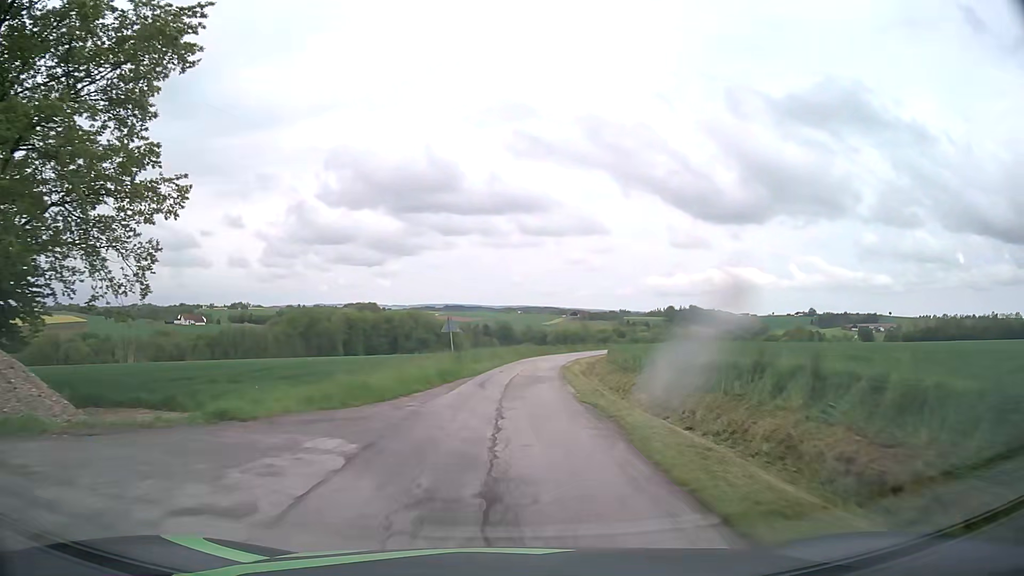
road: unclassified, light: Day
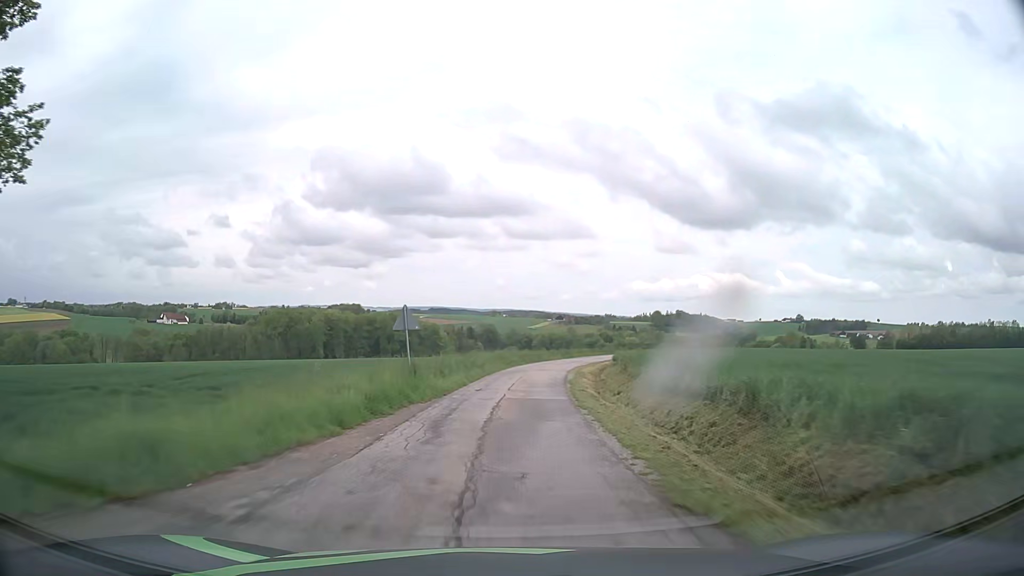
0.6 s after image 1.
(+0.1, +9.3) m; +1°
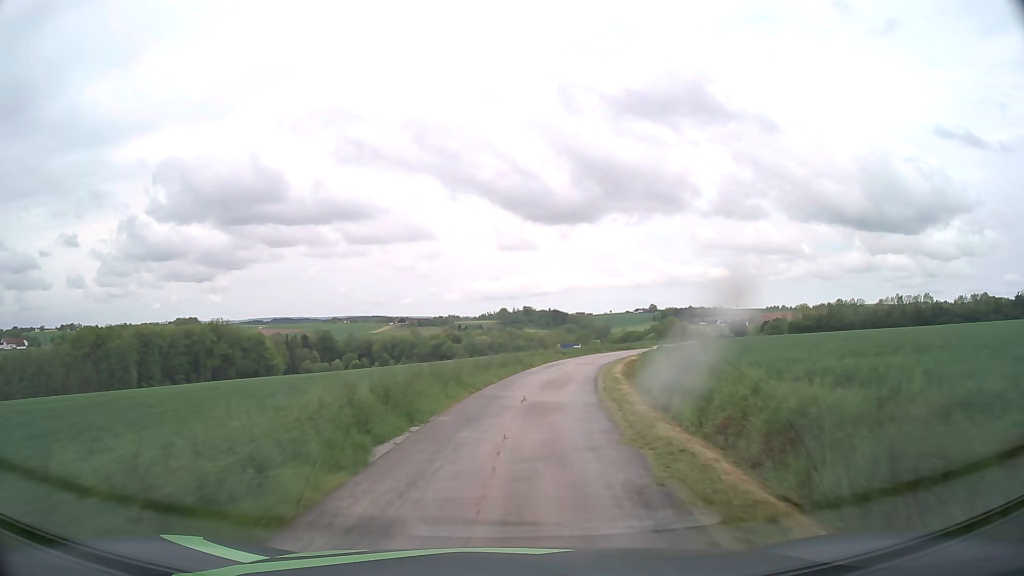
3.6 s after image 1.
(+4.4, +47.4) m; +13°
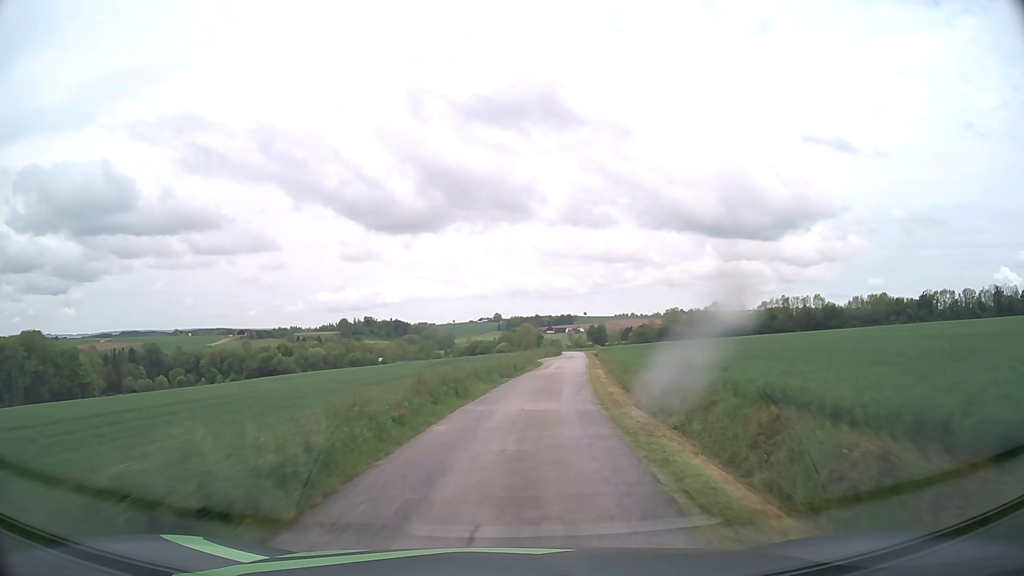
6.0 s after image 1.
(+4.4, +38.3) m; +13°
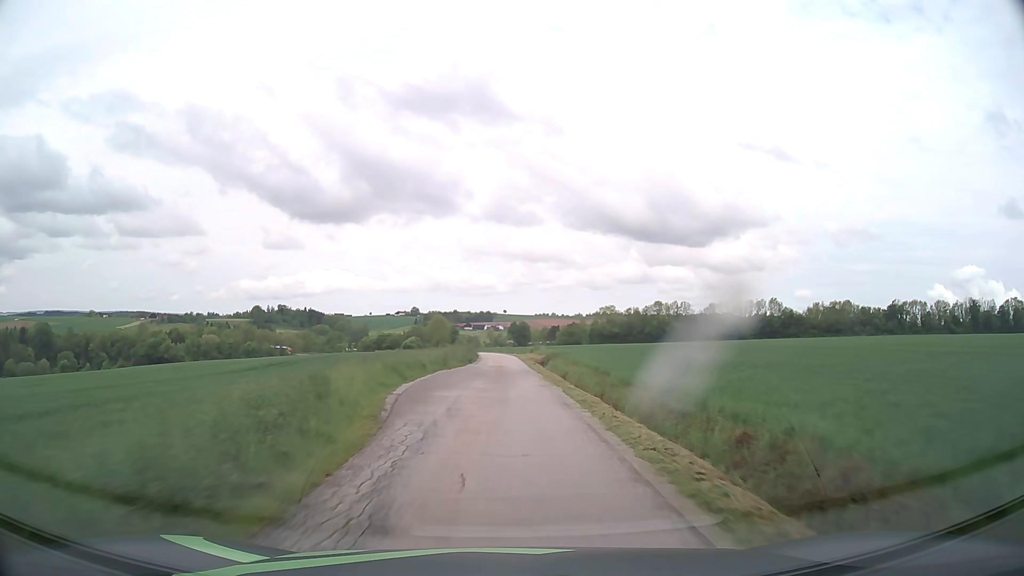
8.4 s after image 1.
(+3.3, +41.0) m; +7°
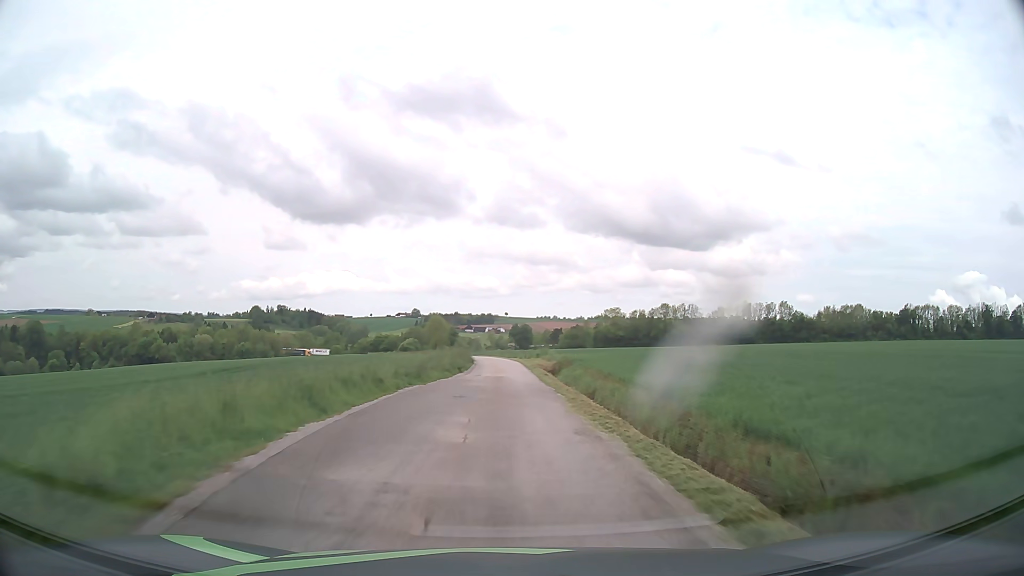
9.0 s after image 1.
(+0.1, +10.3) m; 0°
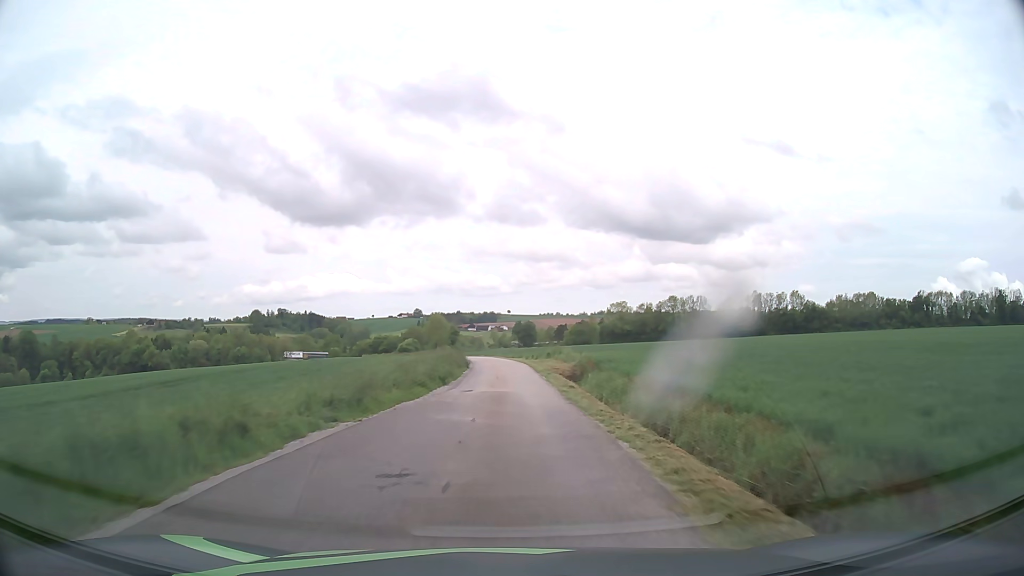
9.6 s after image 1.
(0.0, +10.1) m; 0°
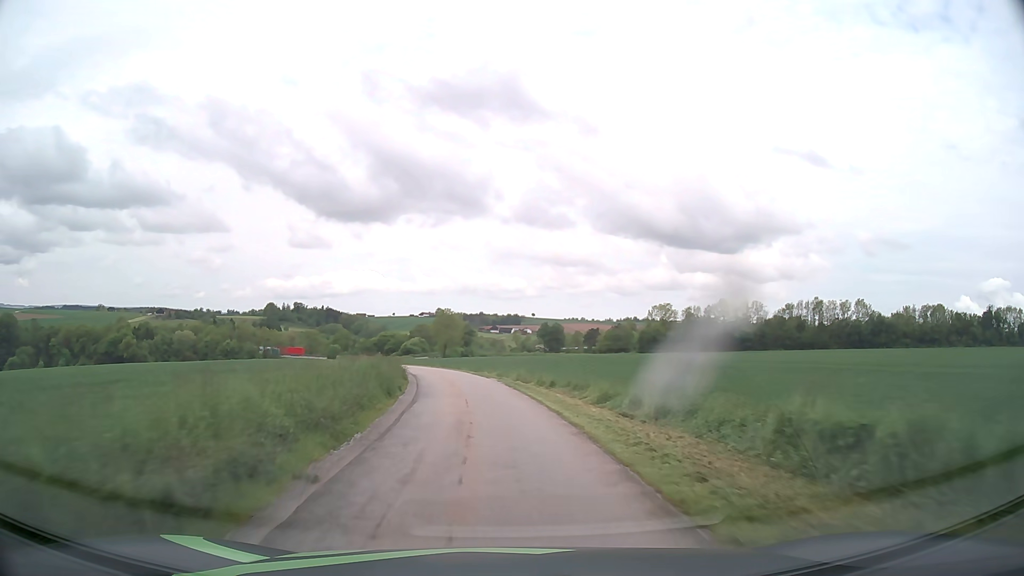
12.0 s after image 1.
(-0.4, +39.1) m; -2°
(0, +10) (-1, +20) (-2, +30) (-4, +40) (-6, +50) (-8, +59) (-11, +69) (-14, +78) (-17, +88) (-20, +98) m
